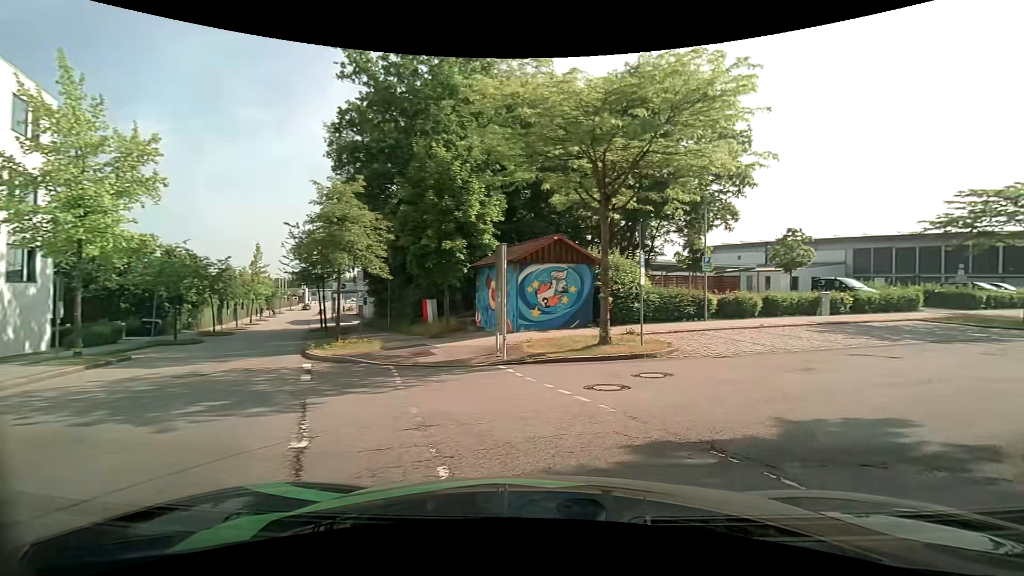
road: residential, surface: asphalt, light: Day
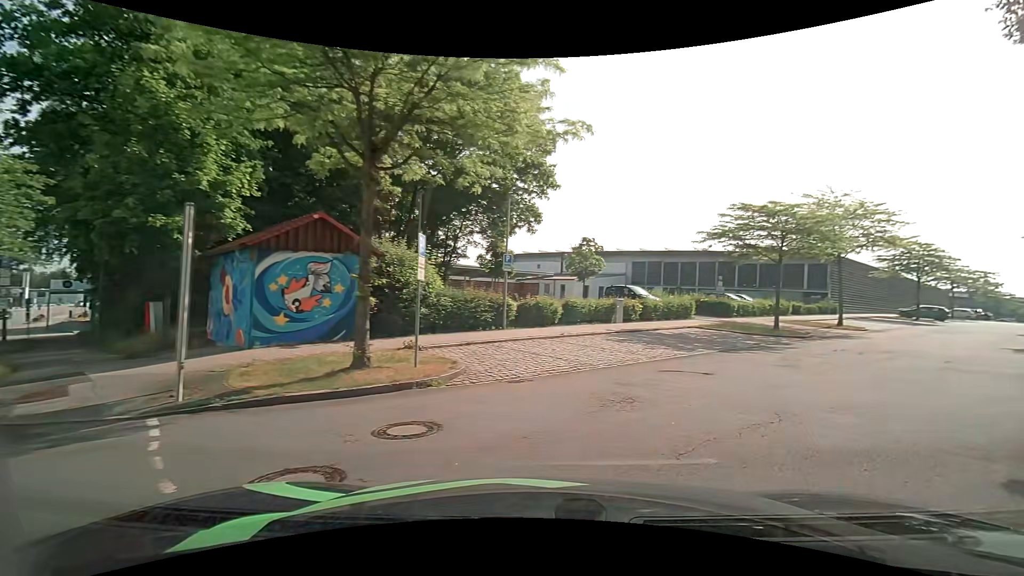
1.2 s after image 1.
(+0.7, +4.4) m; +19°
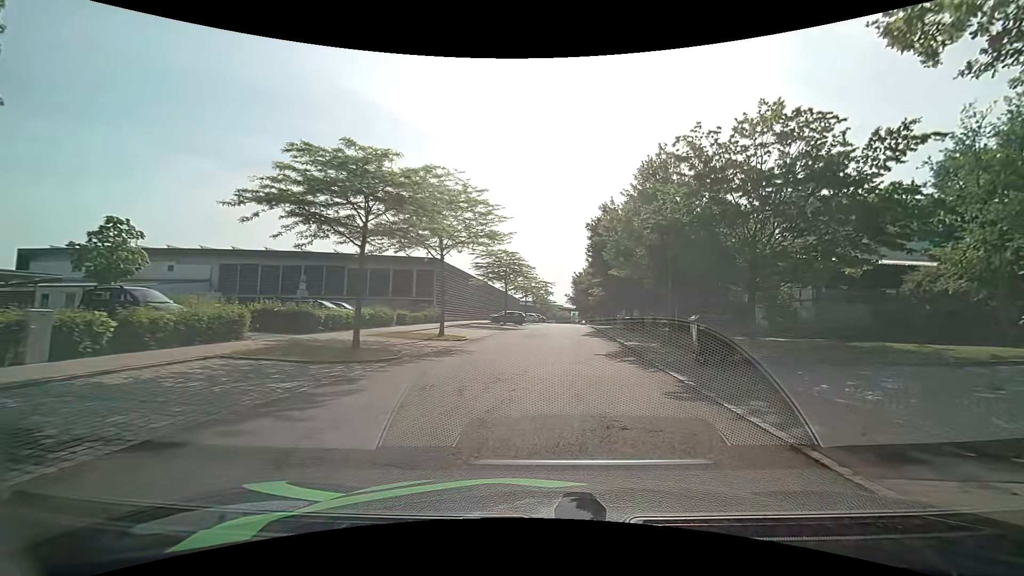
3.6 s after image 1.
(+4.6, +9.3) m; +43°
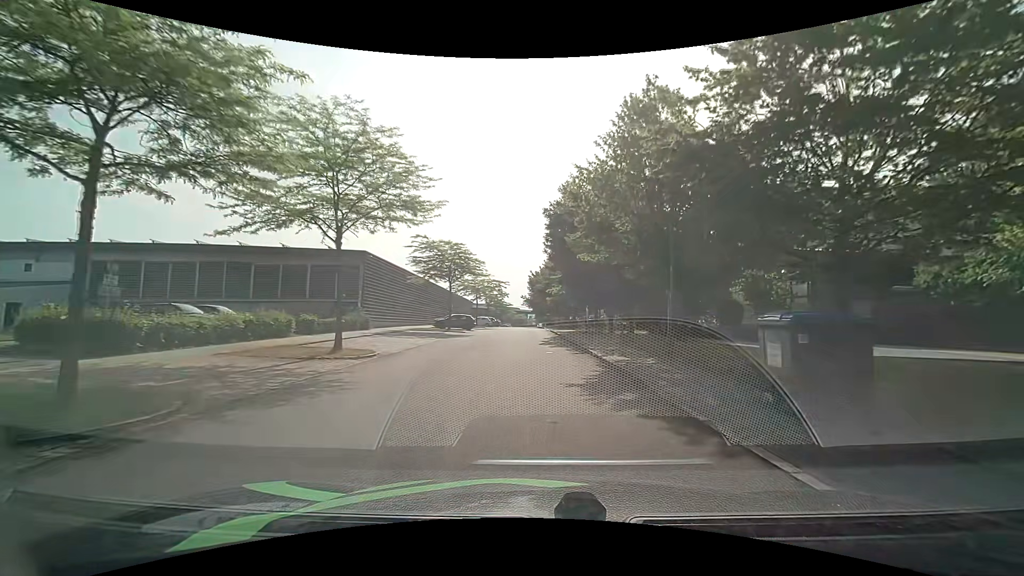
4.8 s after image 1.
(+0.4, +7.5) m; +6°
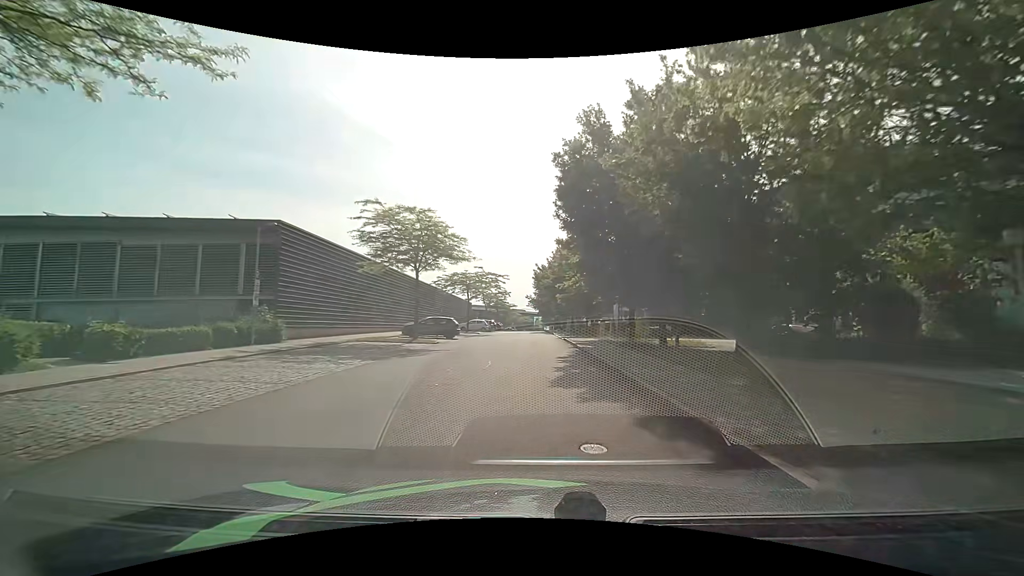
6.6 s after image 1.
(-0.3, +13.4) m; -2°
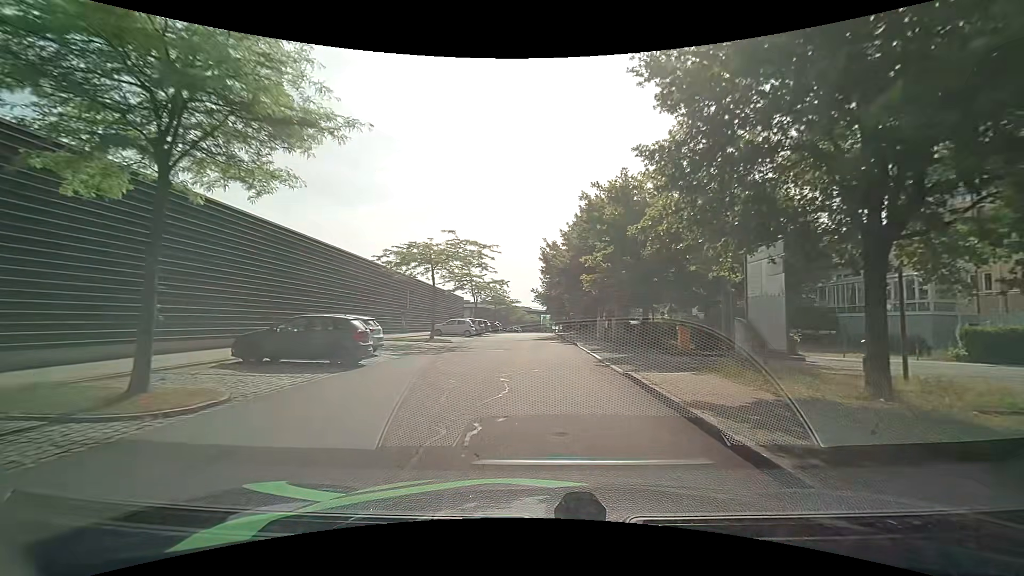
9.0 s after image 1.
(-0.2, +19.9) m; -1°
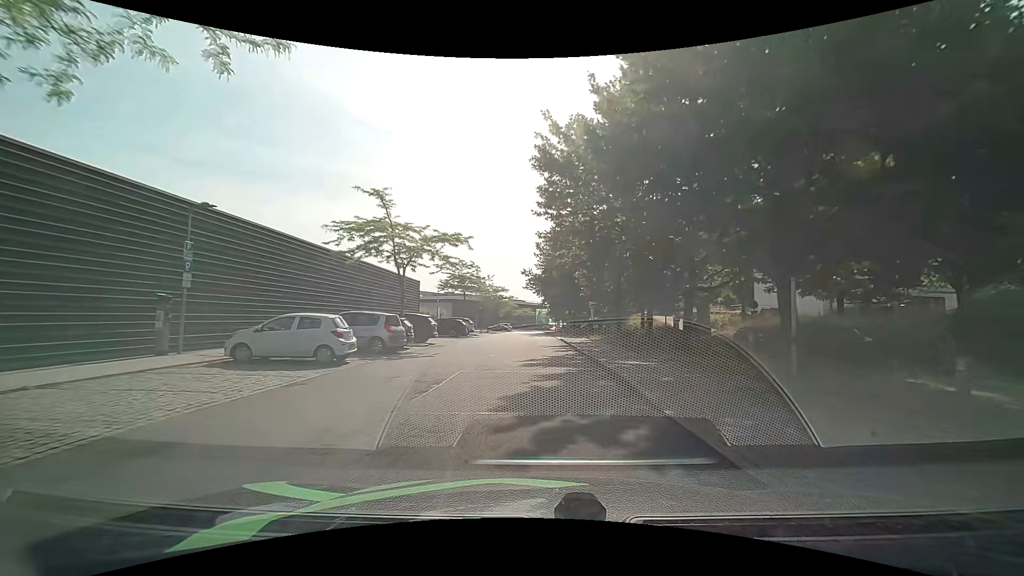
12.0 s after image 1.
(+0.1, +27.7) m; 0°
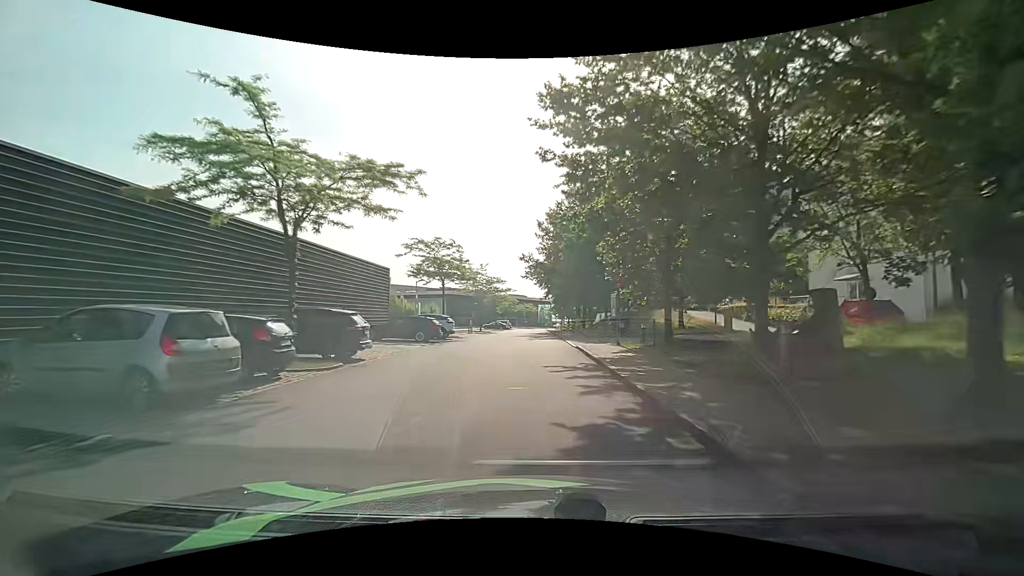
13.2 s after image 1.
(0.0, +11.8) m; -1°
